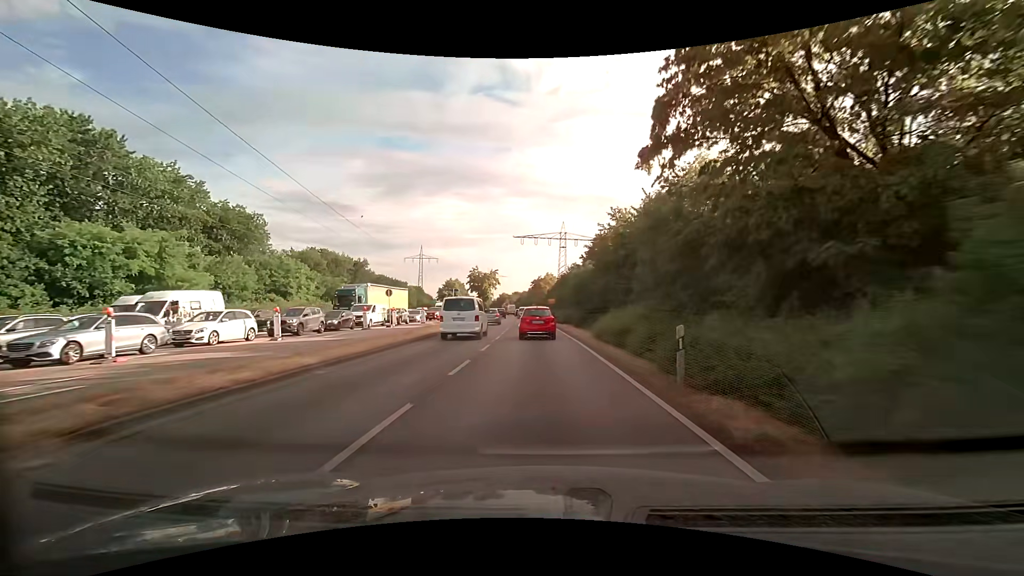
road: primary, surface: asphalt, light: Day
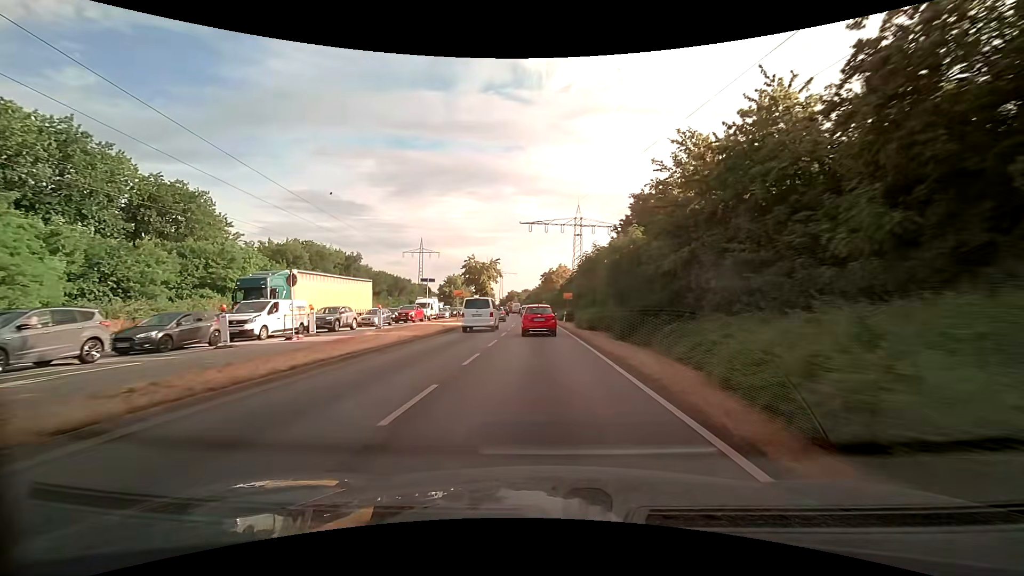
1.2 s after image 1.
(-0.2, +16.8) m; -1°
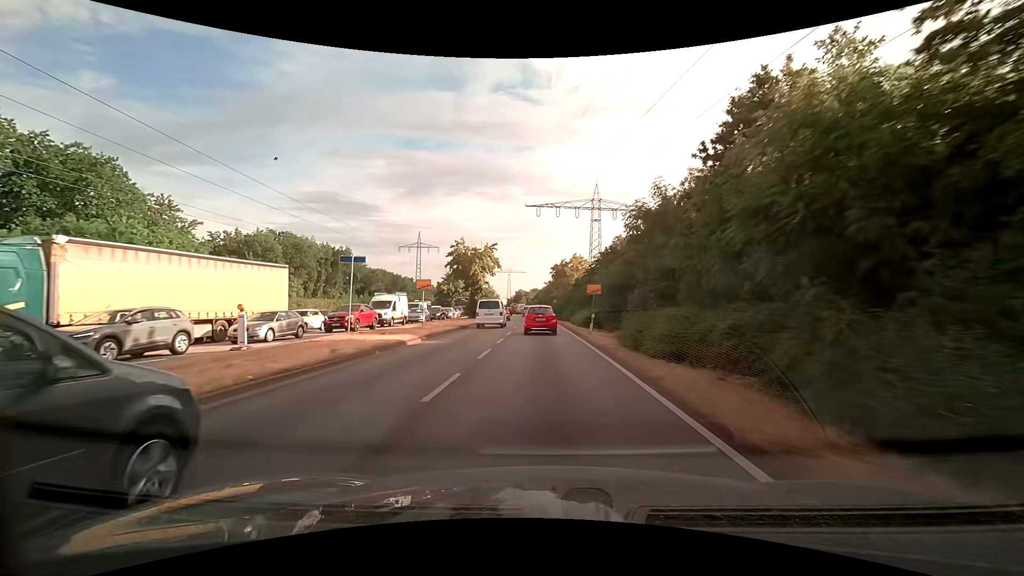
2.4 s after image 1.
(-0.2, +16.9) m; -1°
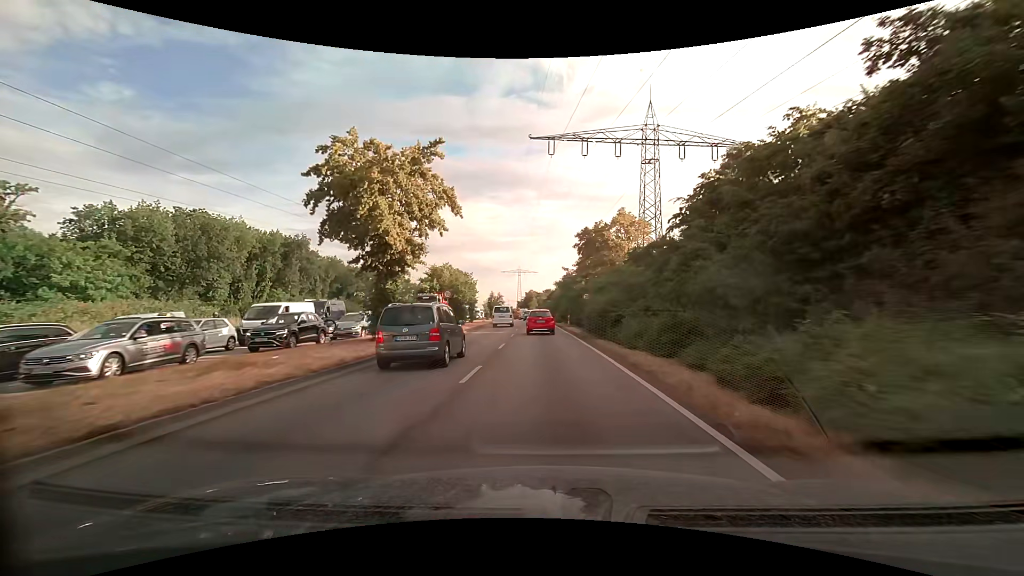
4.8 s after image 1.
(-0.4, +34.2) m; -2°
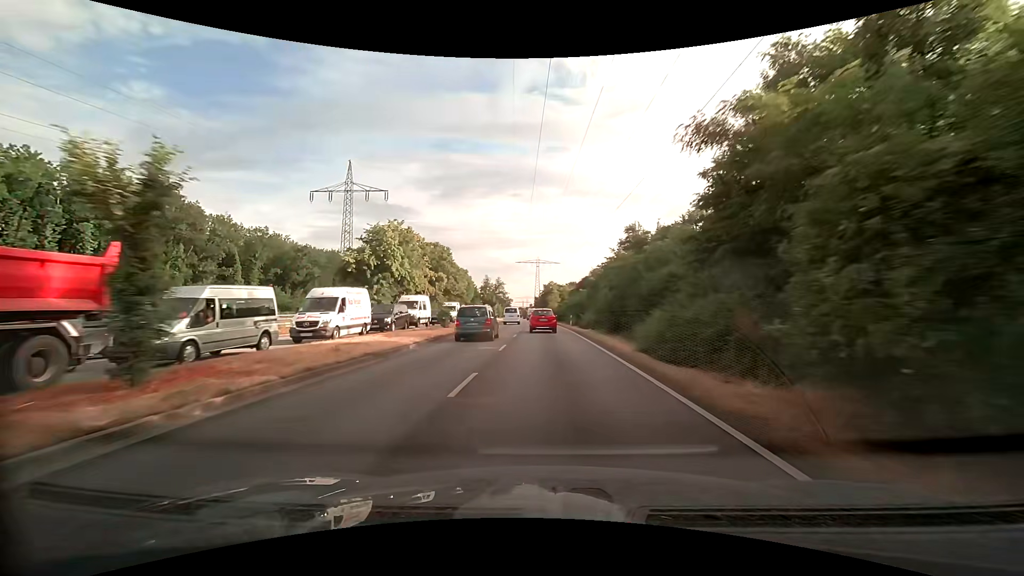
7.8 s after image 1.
(-0.9, +47.6) m; -2°
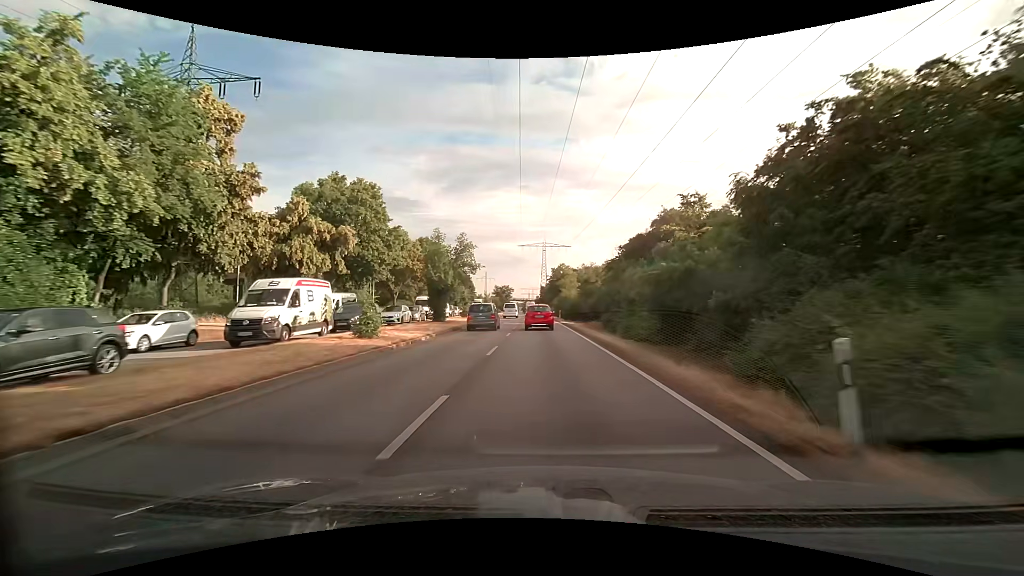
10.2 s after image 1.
(-0.6, +39.3) m; -1°
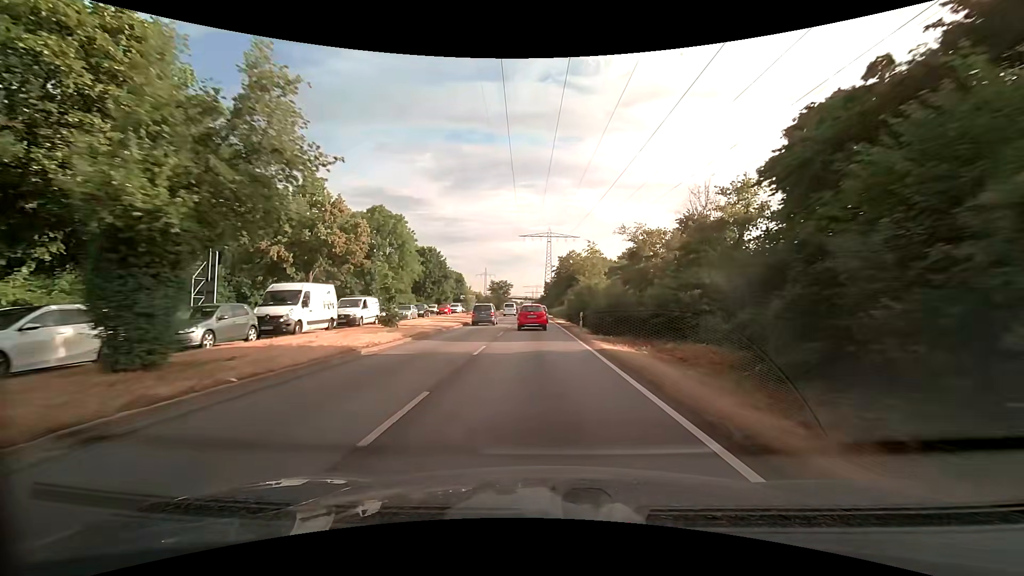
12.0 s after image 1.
(0.0, +27.0) m; 0°
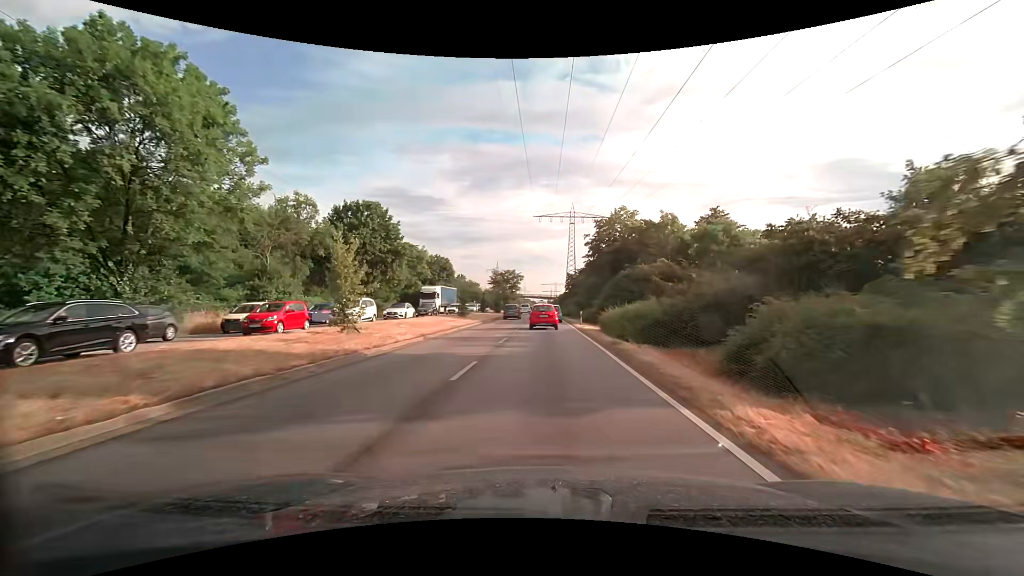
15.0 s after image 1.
(-0.9, +41.2) m; -3°
(0, +10) (0, +20) (0, +30) (0, +40) (0, +50) (0, +60) (0, +70) (0, +80) (0, +90) (0, +100) m
